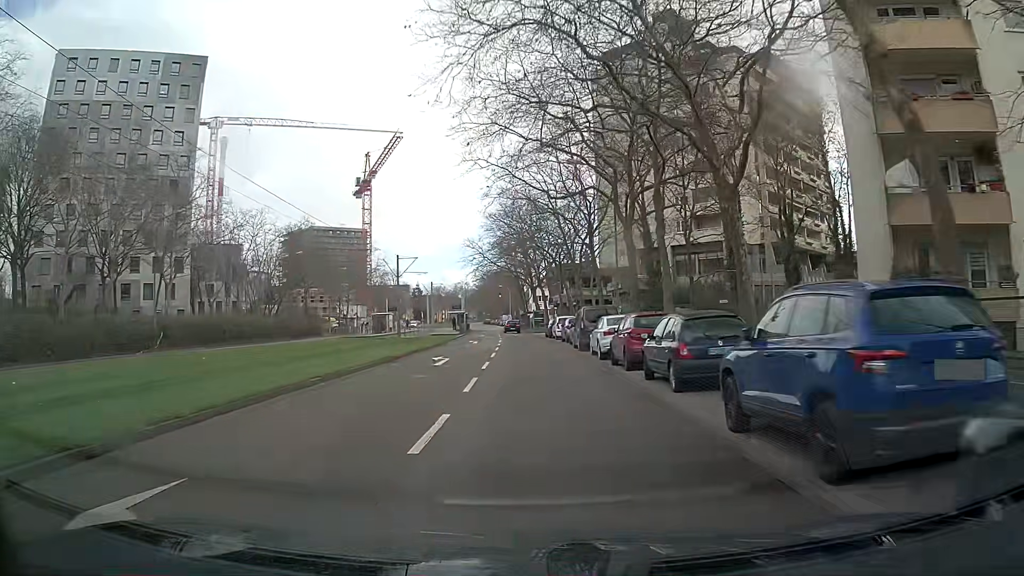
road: tertiary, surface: asphalt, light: Day
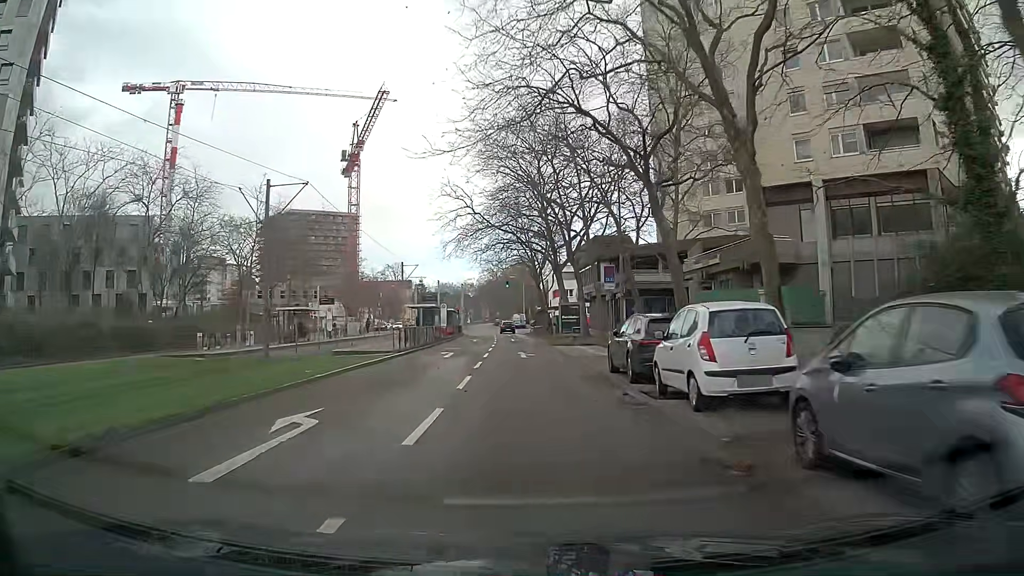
(-0.3, +35.4) m; -1°
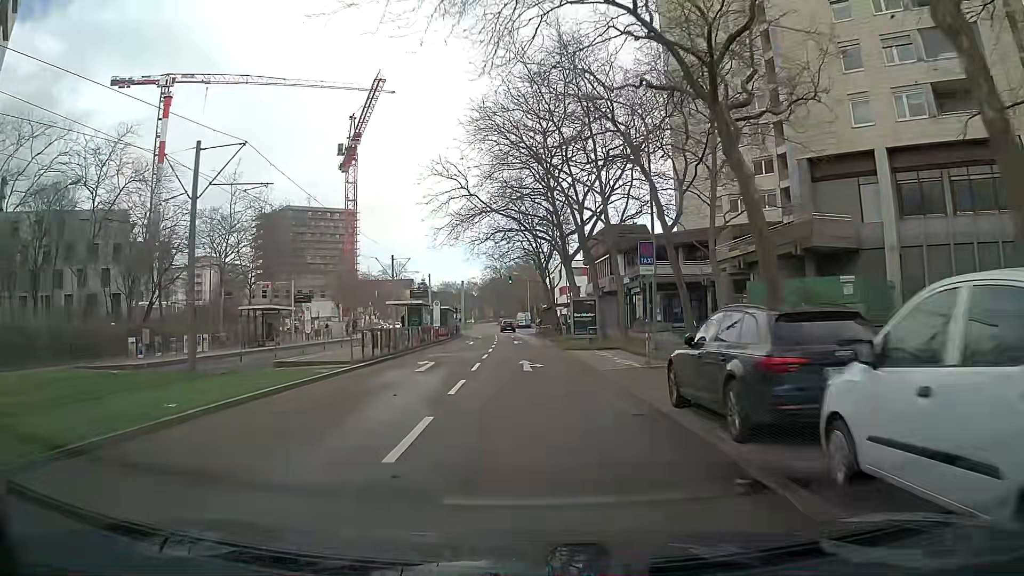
(0.0, +7.2) m; -1°
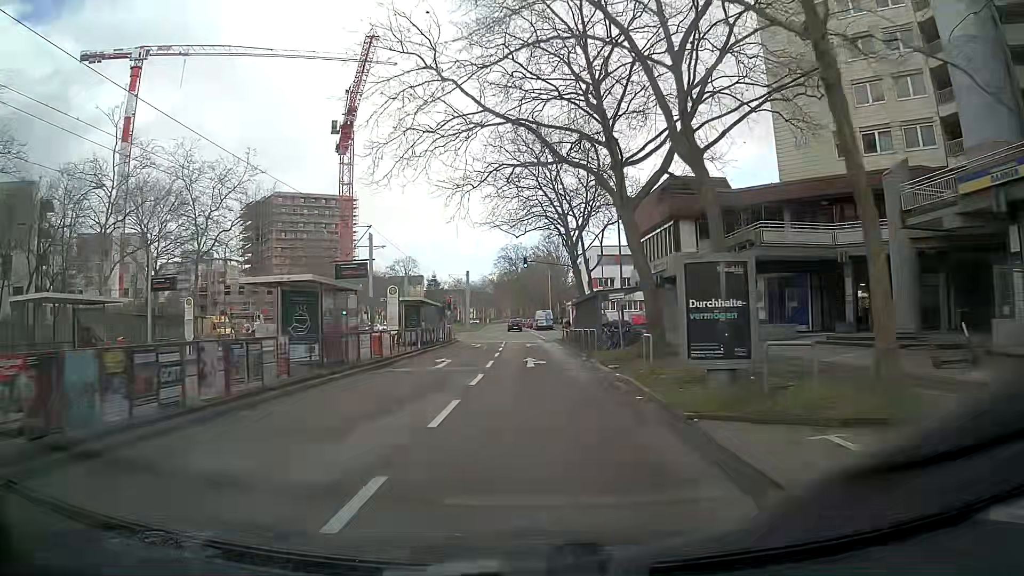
(-0.5, +21.6) m; -2°
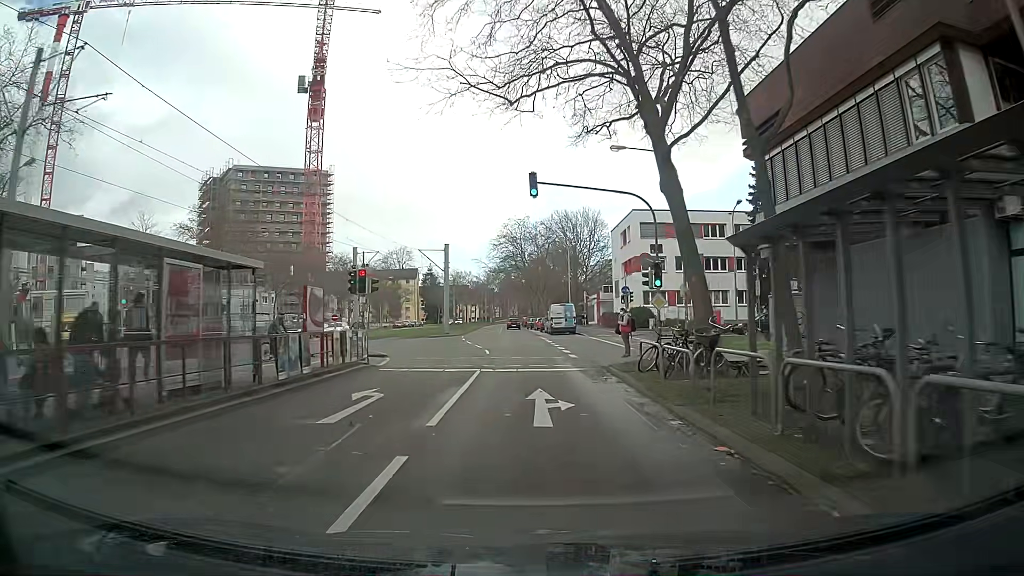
(0.0, +29.2) m; 0°
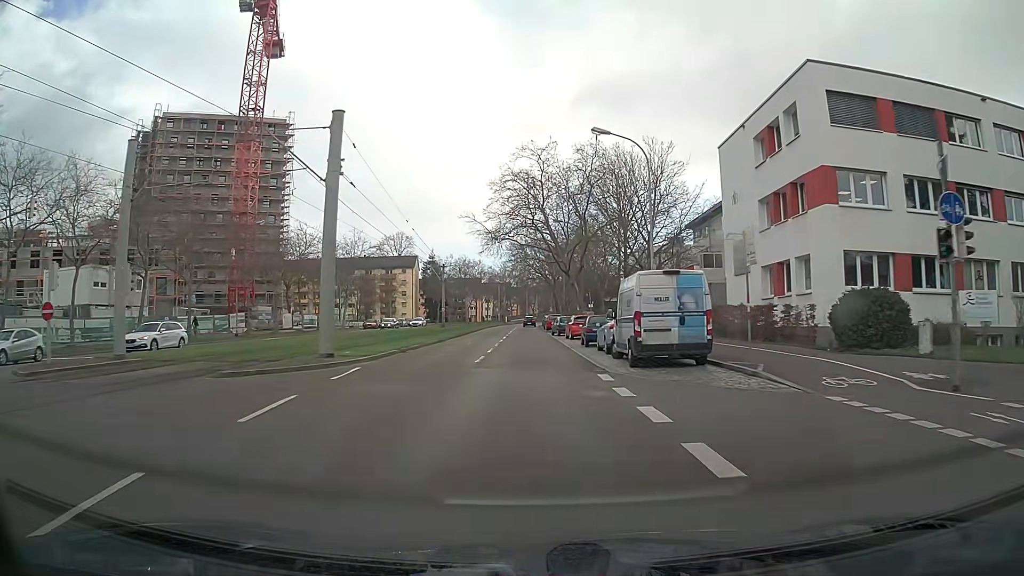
(-0.8, +37.1) m; -2°
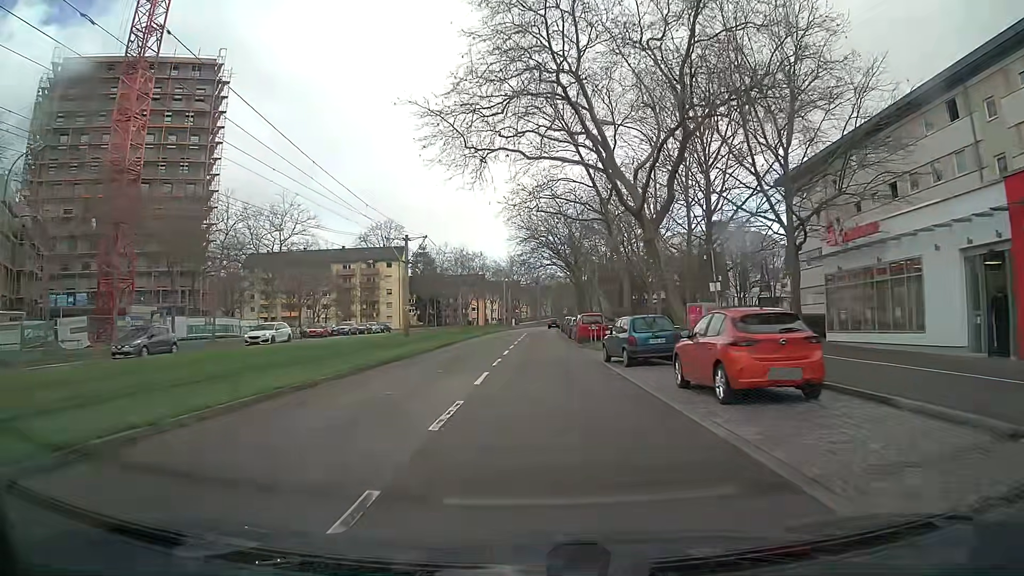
(-0.3, +29.9) m; -1°
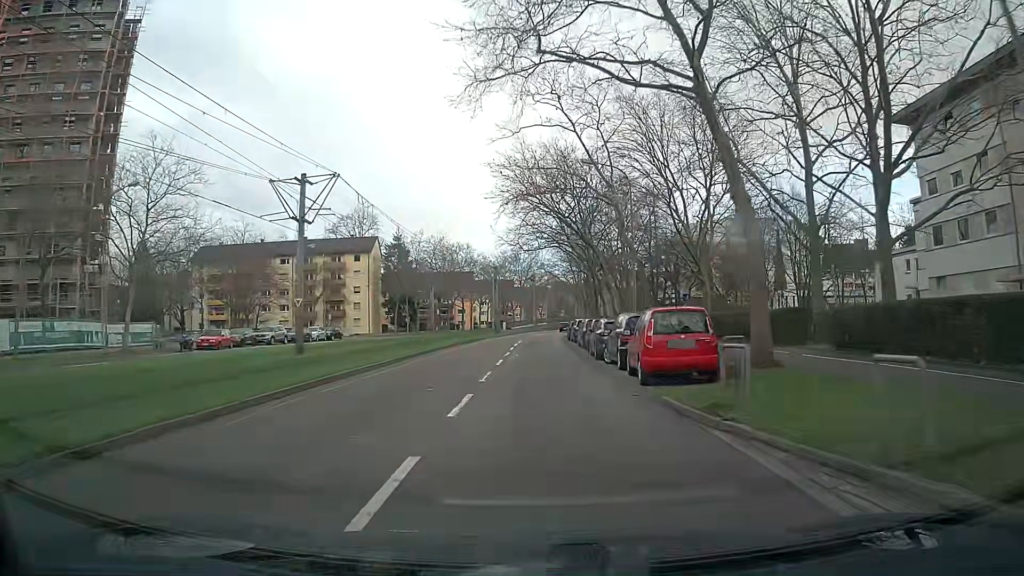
(0.0, +22.3) m; 0°
(0, +10) (0, +20) (0, +30) (0, +40) (+1, +50) (+1, +60) (+2, +70) (+2, +80) (+3, +90) (+4, +100) m
